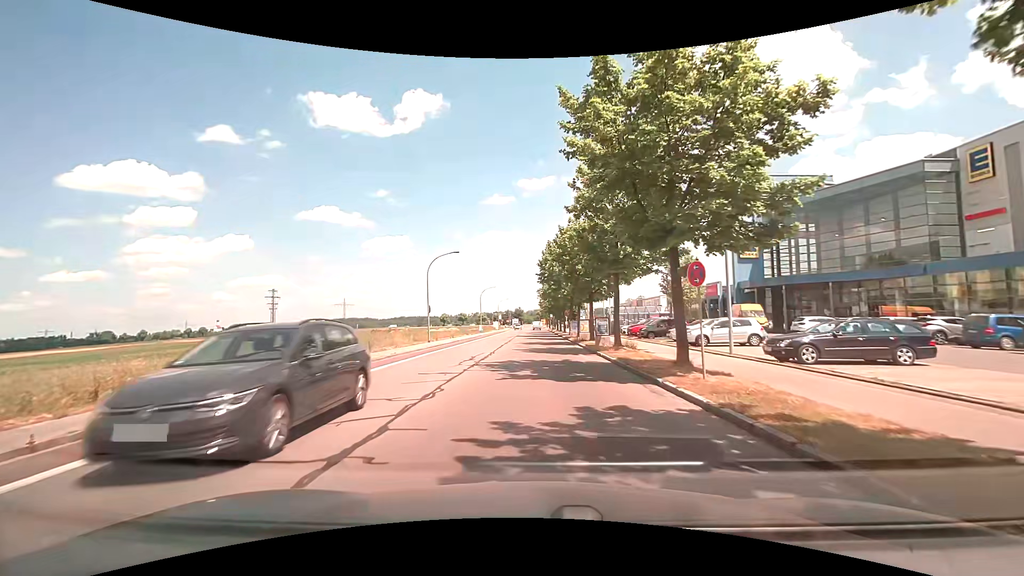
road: tertiary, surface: asphalt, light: Day
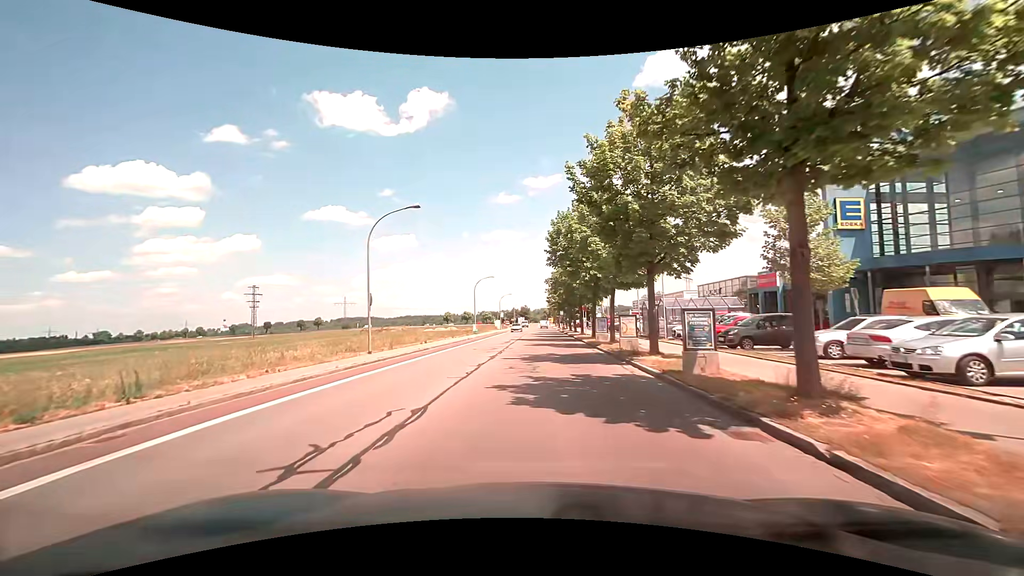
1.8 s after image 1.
(-0.1, +15.5) m; -1°
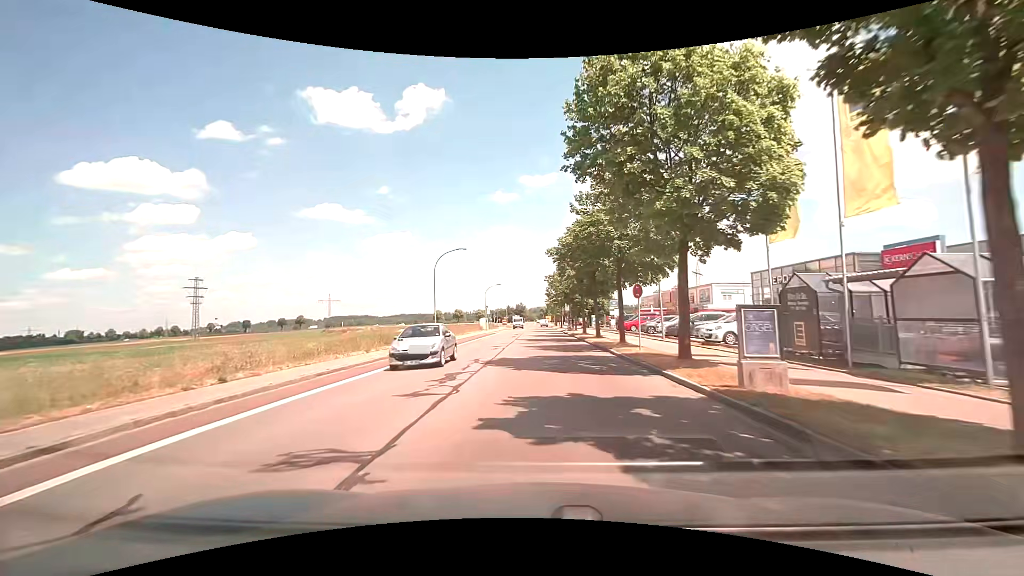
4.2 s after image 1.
(+0.2, +23.1) m; +1°
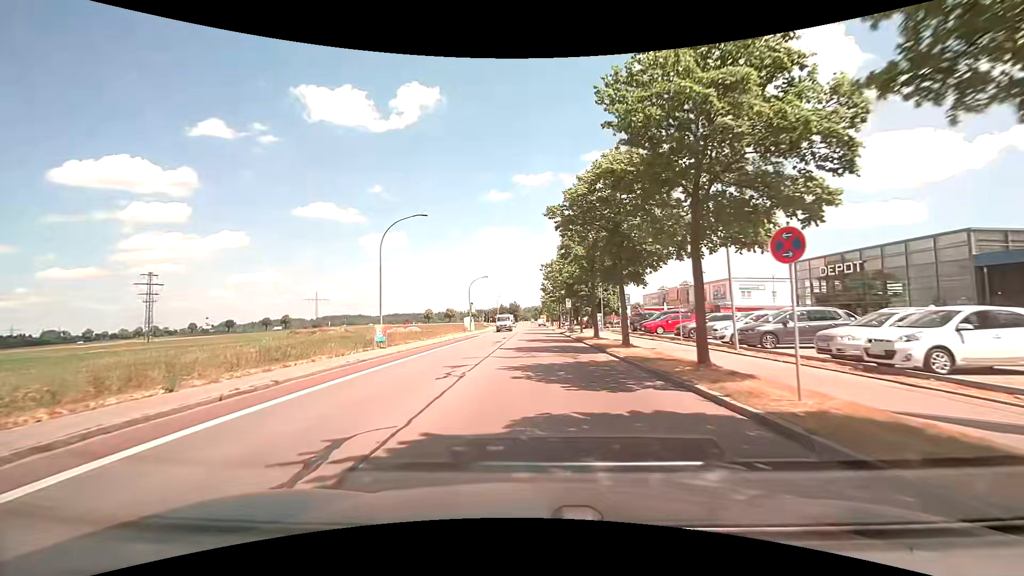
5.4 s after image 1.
(+0.1, +12.4) m; 0°
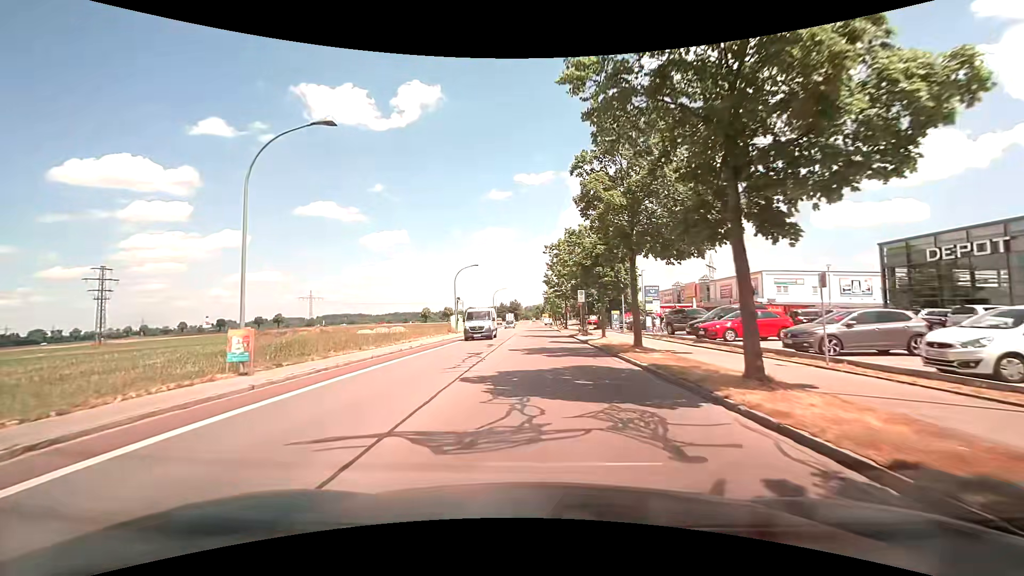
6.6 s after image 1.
(+0.2, +12.6) m; +1°
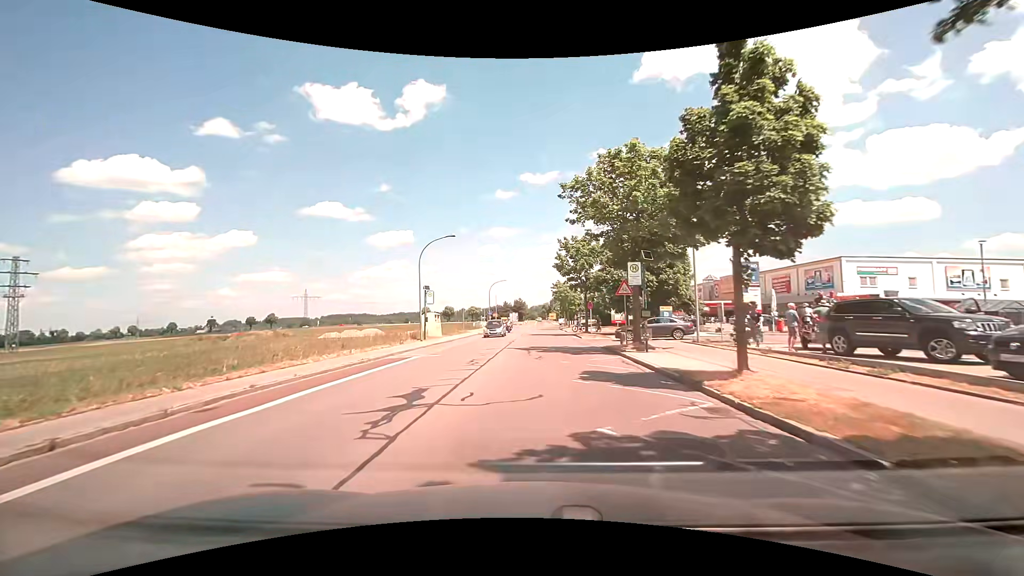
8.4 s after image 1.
(-0.1, +18.3) m; -1°
(0, +10) (0, +20) (0, +30) (0, +40) (+1, +50) (+1, +60) (+1, +70) (+2, +80) (+2, +90) (+3, +100) m
